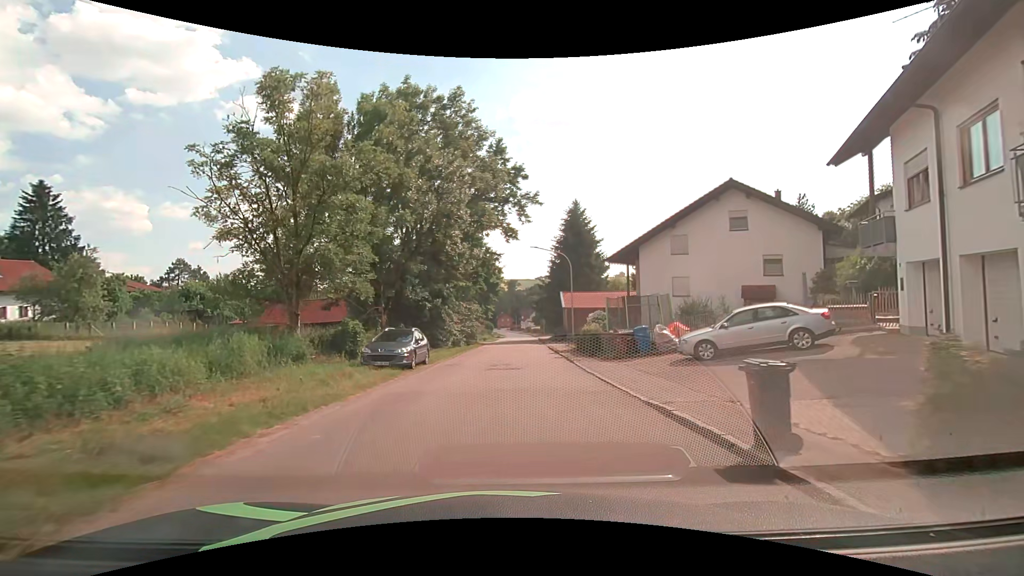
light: Day
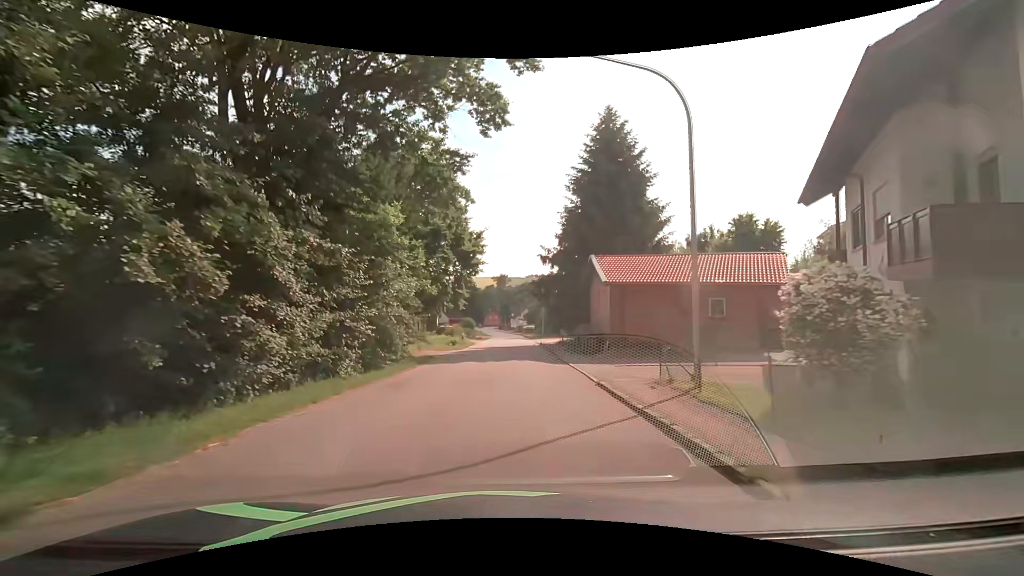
(+0.7, +26.5) m; +2°
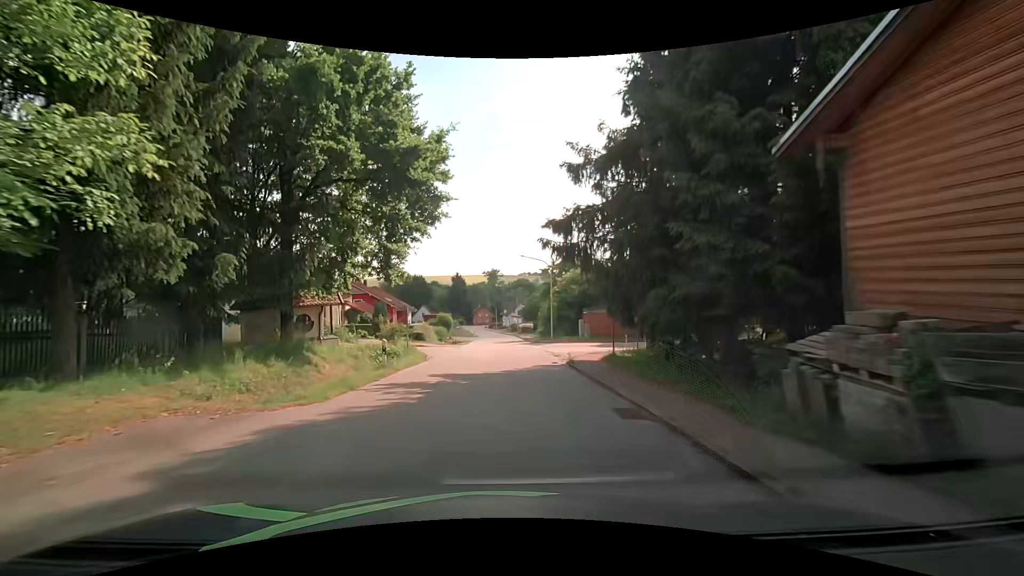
(0.0, +23.1) m; +1°
(0, +10) (0, +20) (-1, +30) (-1, +40) (-1, +50) (-2, +60) (-2, +70) (-3, +80) (-3, +90) (-4, +100) m
